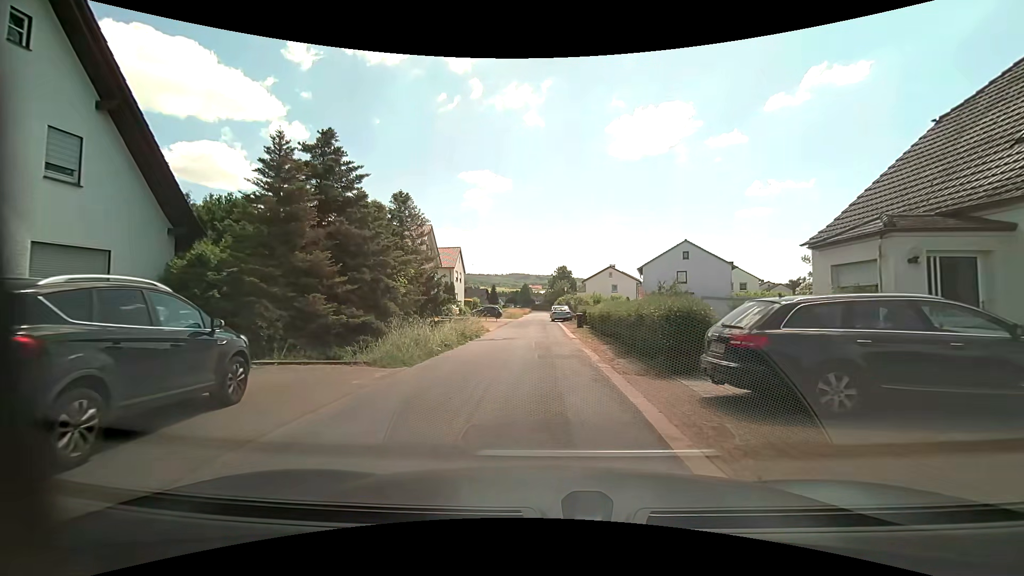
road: residential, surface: asphalt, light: Day
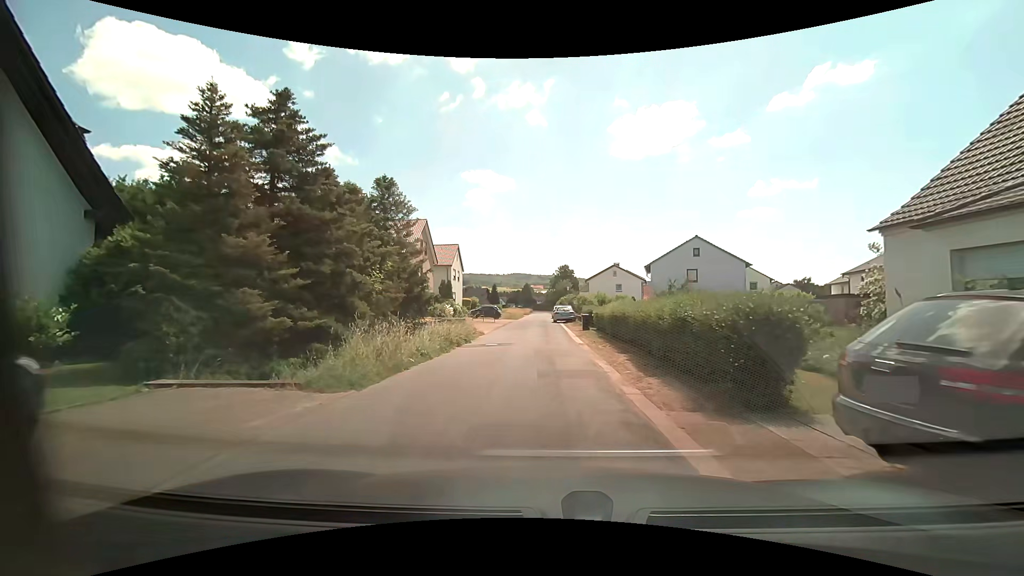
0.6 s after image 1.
(0.0, +3.3) m; 0°
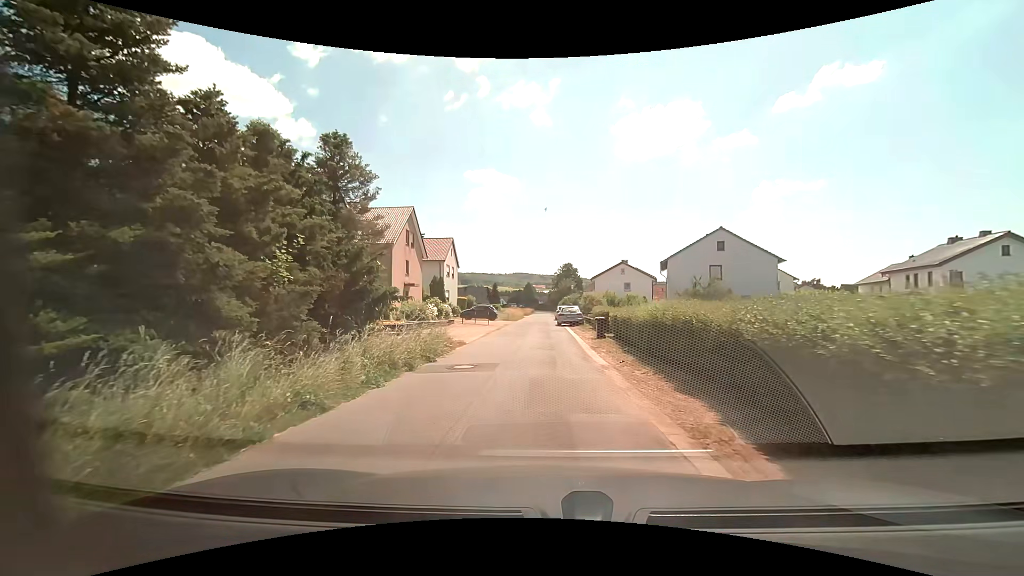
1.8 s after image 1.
(0.0, +6.5) m; 0°
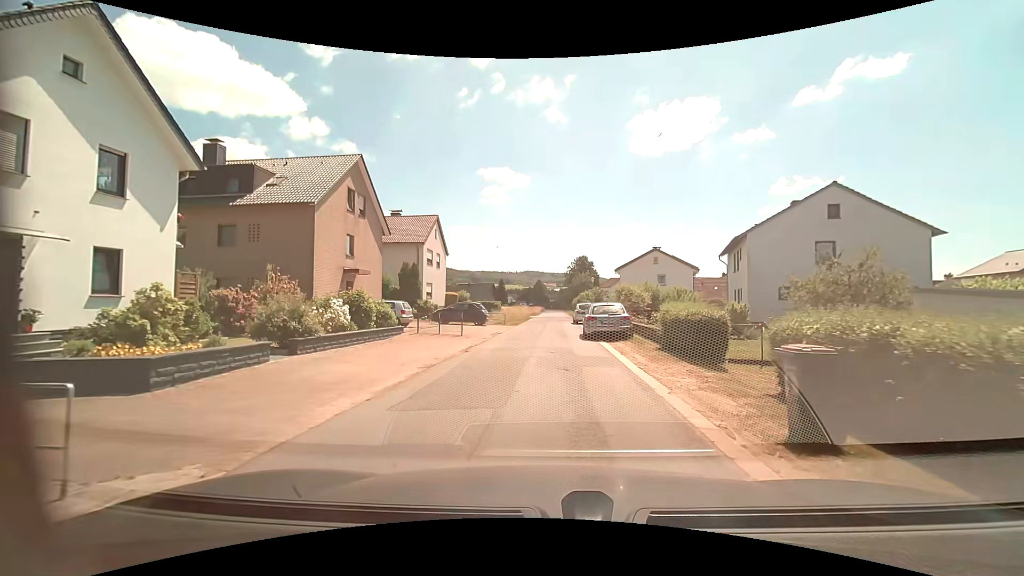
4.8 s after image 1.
(-0.2, +16.1) m; -1°
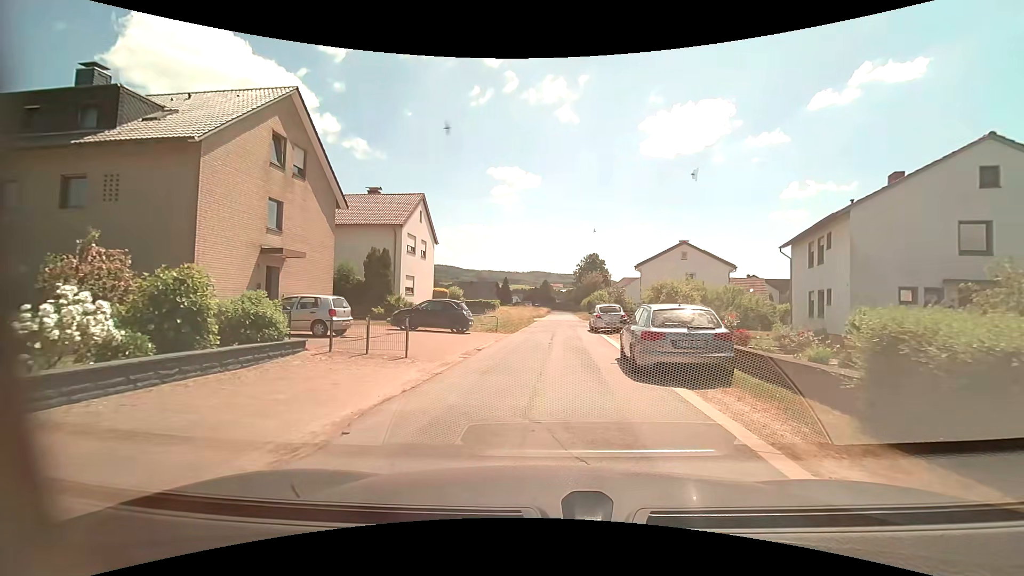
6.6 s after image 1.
(-0.1, +9.6) m; 0°
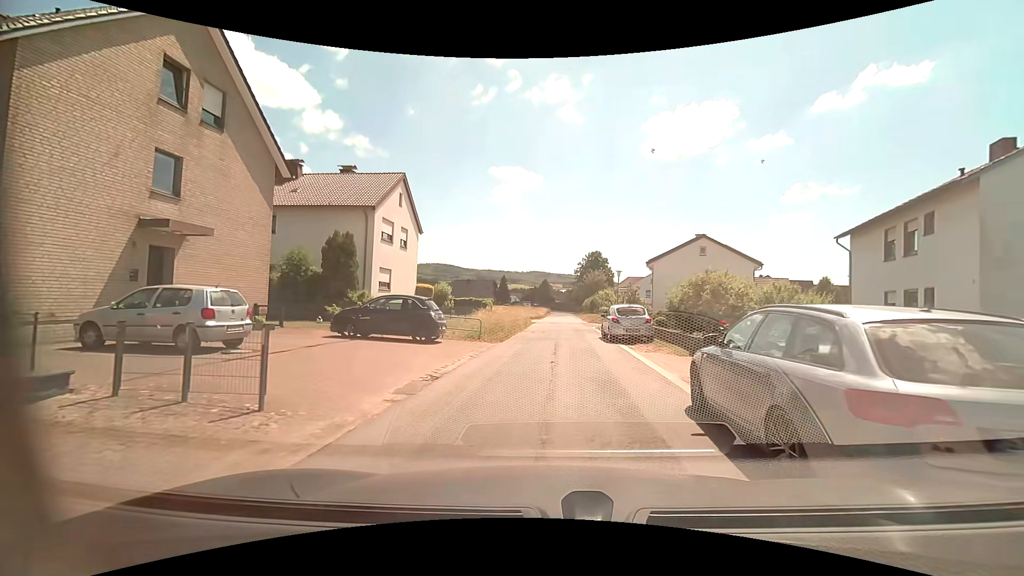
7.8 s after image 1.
(-0.1, +6.3) m; -1°
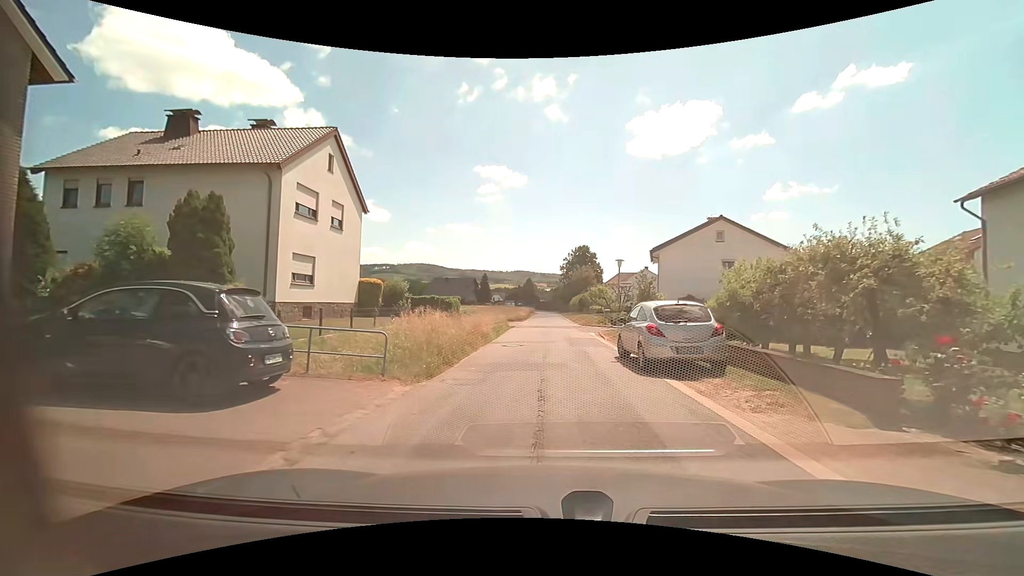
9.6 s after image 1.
(+0.2, +9.4) m; +2°
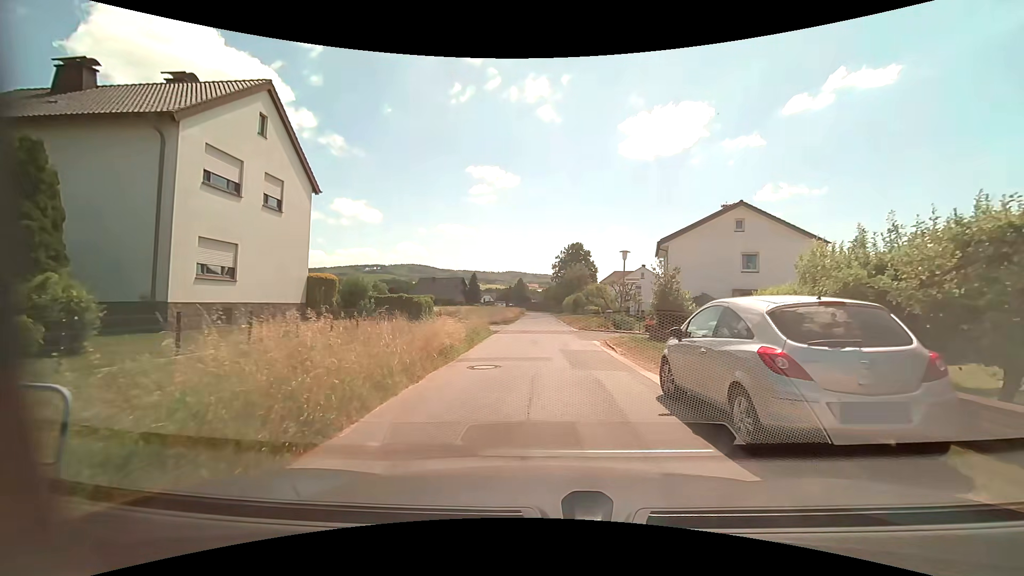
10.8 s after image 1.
(0.0, +5.7) m; +1°
(0, +10) (0, +20) (0, +30) (0, +40) (0, +50) (0, +60) (0, +70) (0, +80) (0, +90) (0, +100) m
